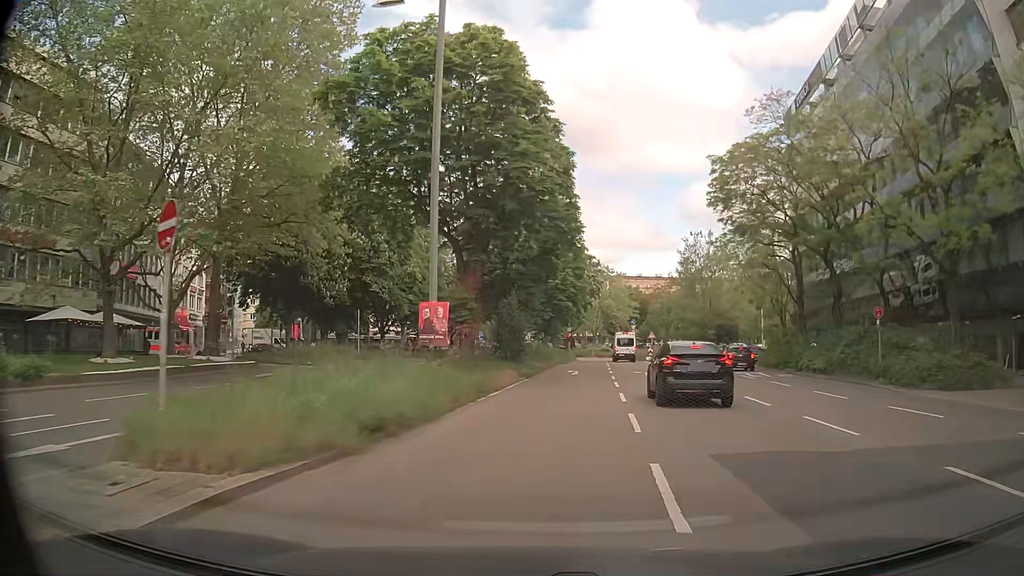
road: primary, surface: asphalt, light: Day
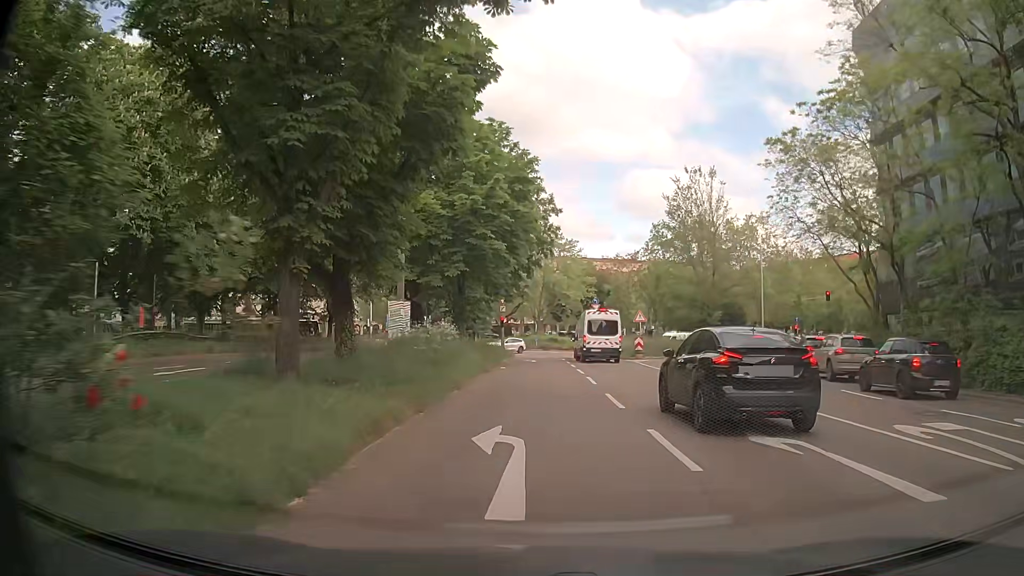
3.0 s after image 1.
(+1.6, +27.7) m; +5°
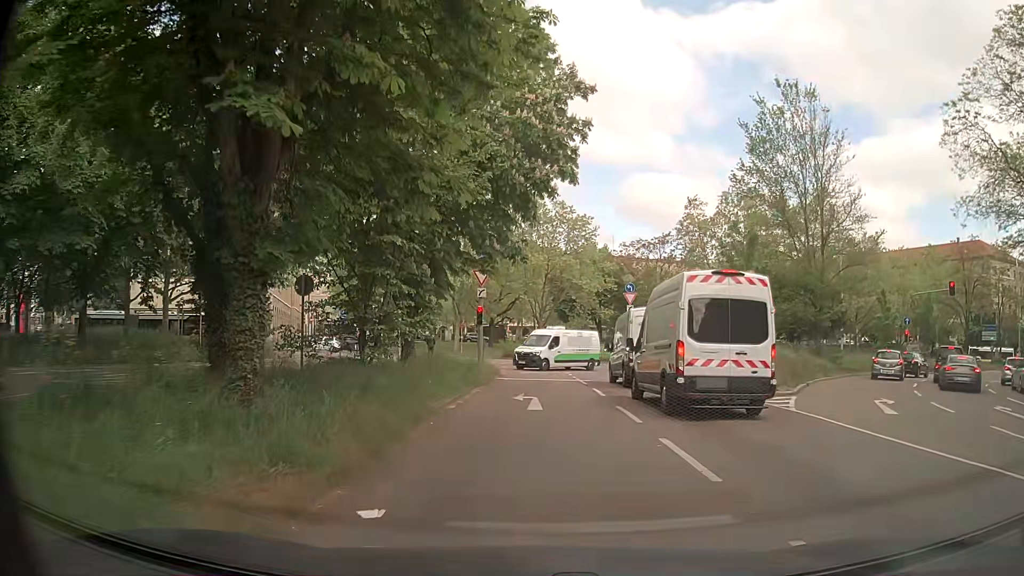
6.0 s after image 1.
(+0.2, +22.1) m; +2°
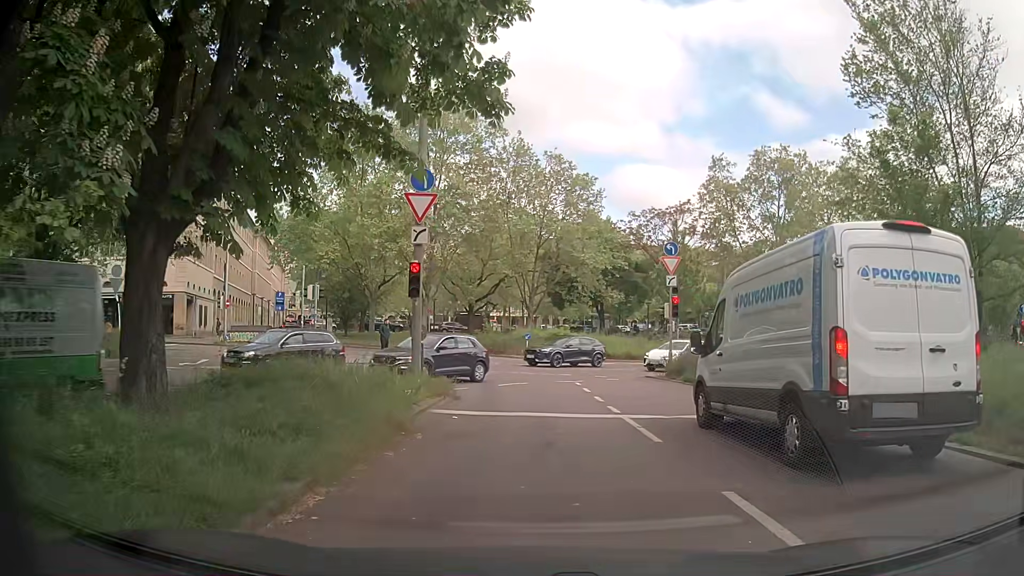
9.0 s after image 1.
(-0.2, +14.7) m; 0°
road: secondary_link
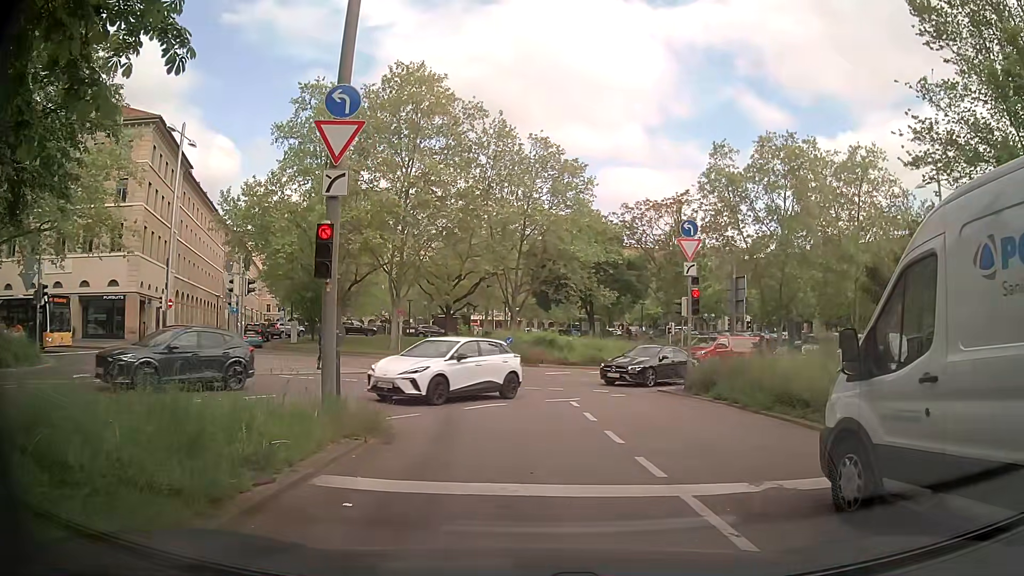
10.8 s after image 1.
(+0.1, +5.7) m; -1°
